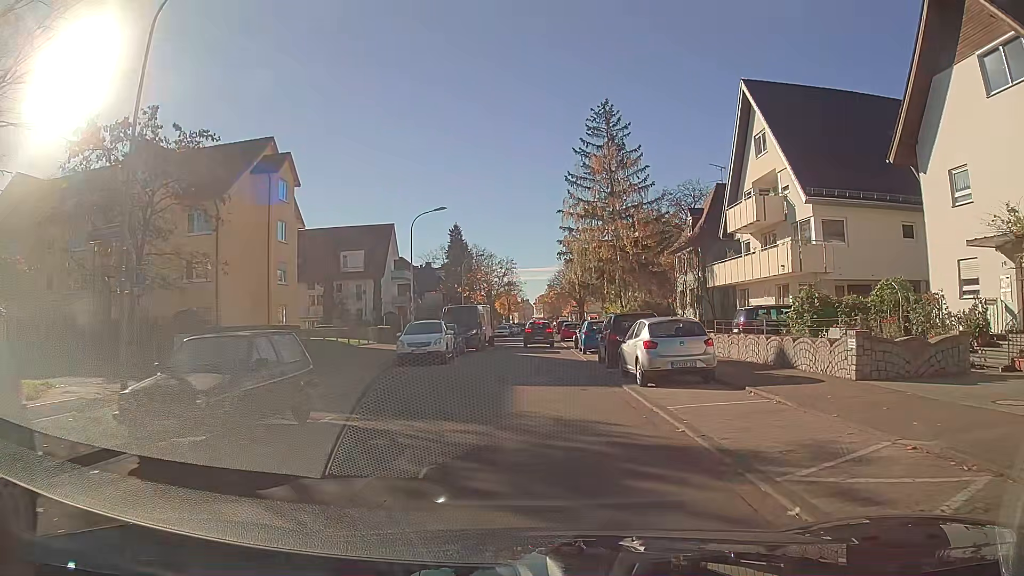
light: Day
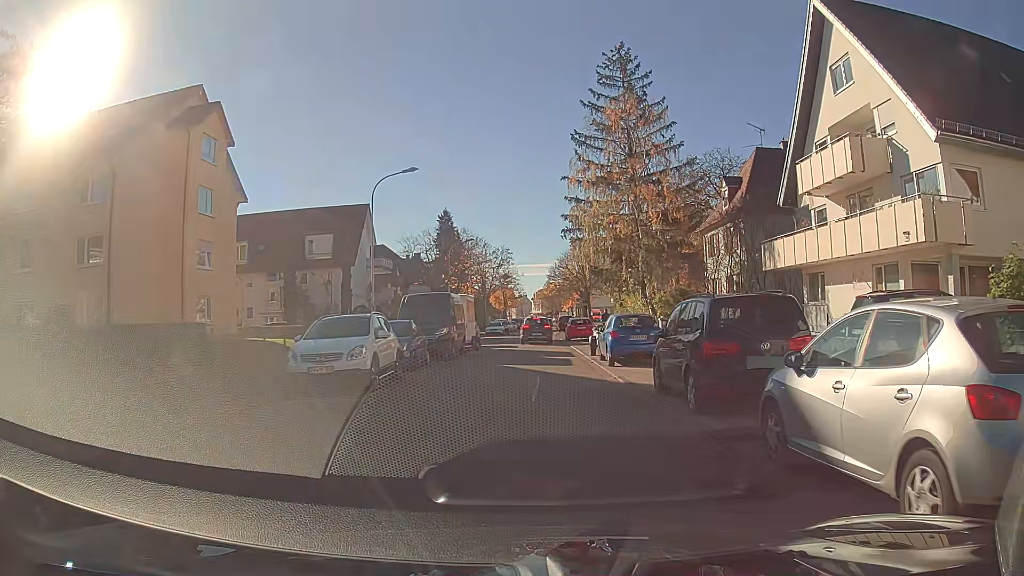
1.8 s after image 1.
(0.0, +10.7) m; 0°
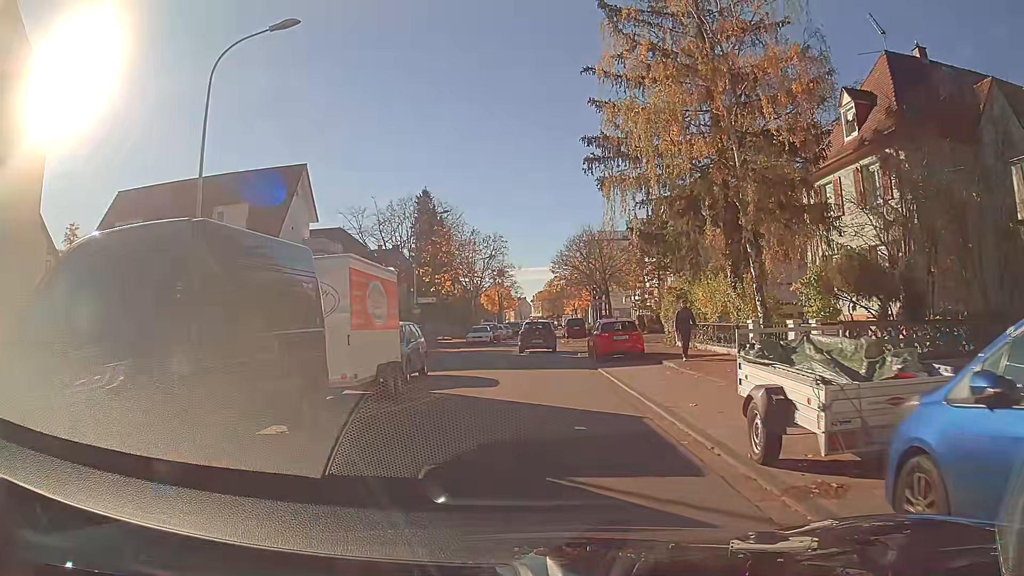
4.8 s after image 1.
(0.0, +18.6) m; 0°
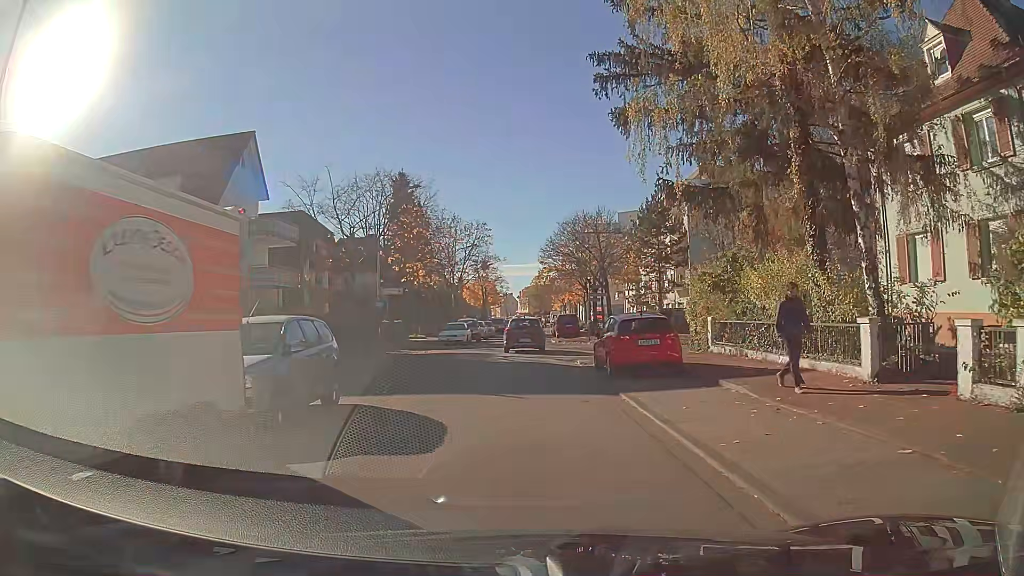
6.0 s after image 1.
(+0.1, +7.5) m; +1°
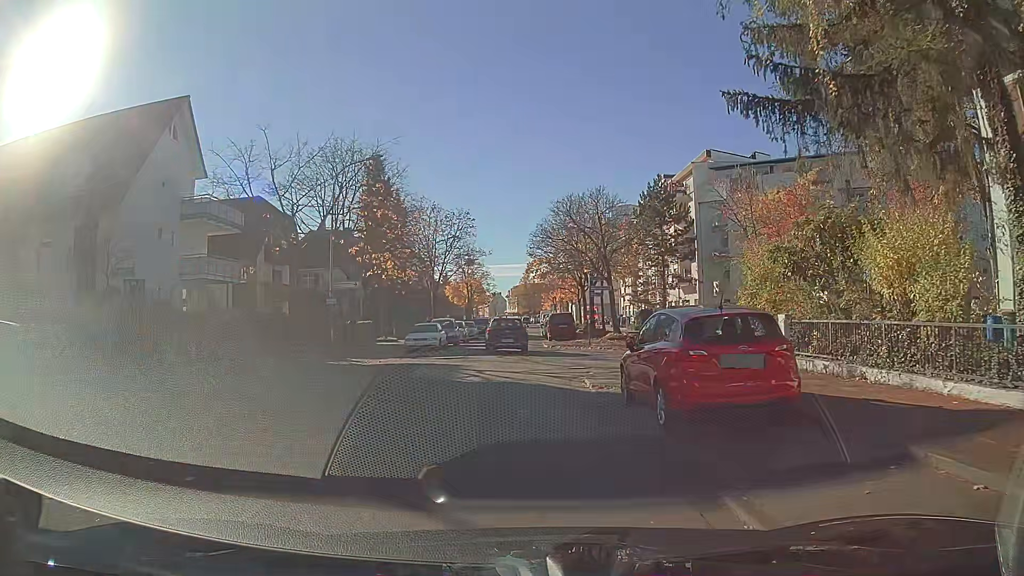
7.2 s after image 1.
(+0.1, +7.4) m; +1°
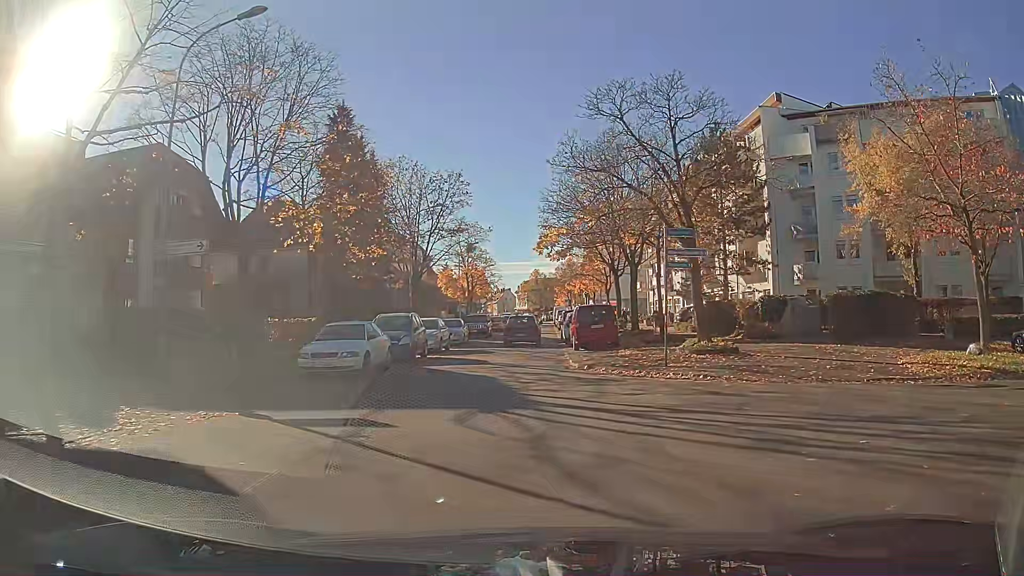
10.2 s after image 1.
(-0.4, +16.1) m; -1°
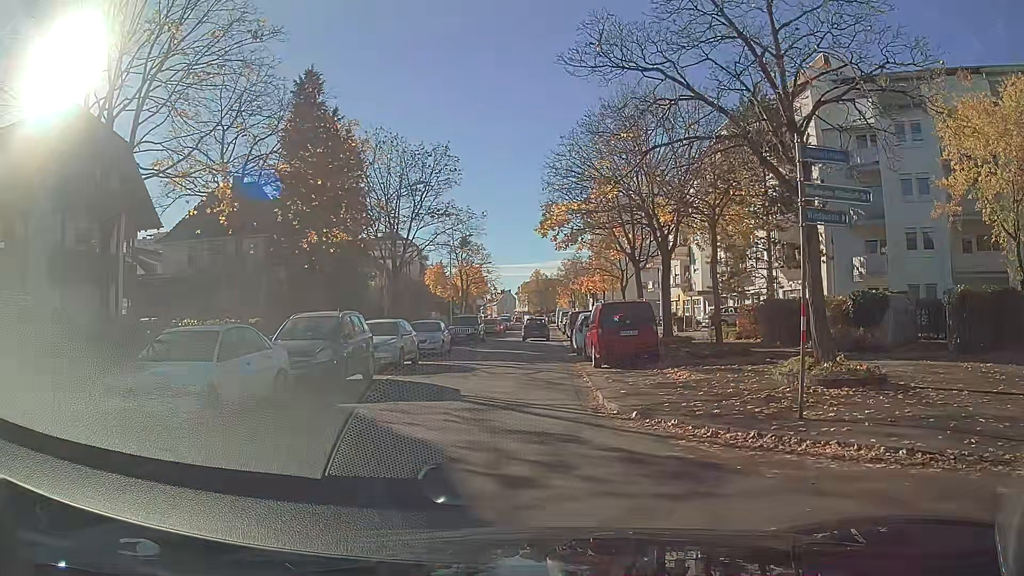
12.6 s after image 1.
(0.0, +8.3) m; -1°
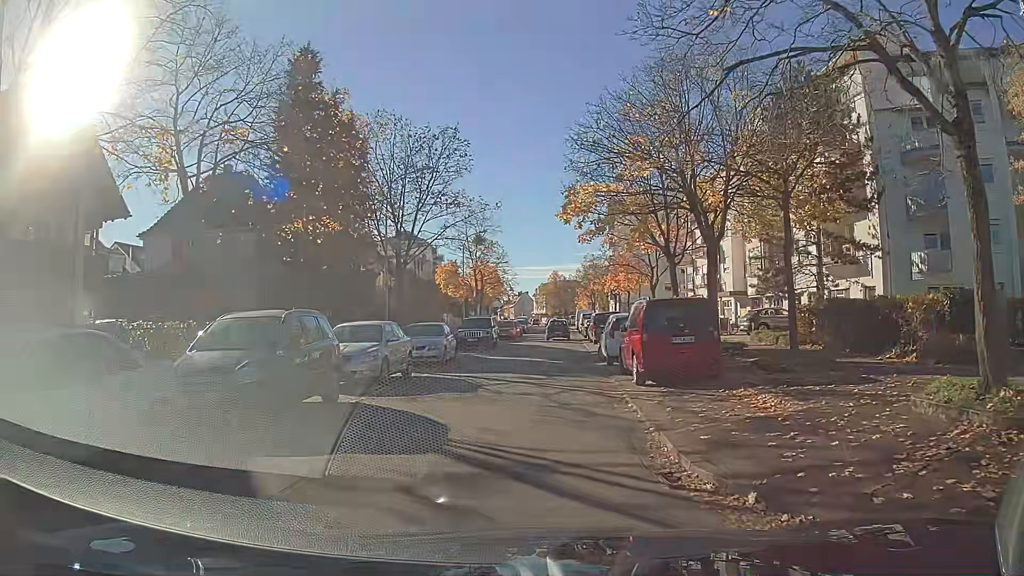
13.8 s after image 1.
(-0.1, +4.6) m; -1°
(0, +10) (0, +20) (+1, +30) (+2, +40) (+3, +50) (+3, +60) (+4, +70) (+4, +80) (+5, +90) (+5, +100) m
